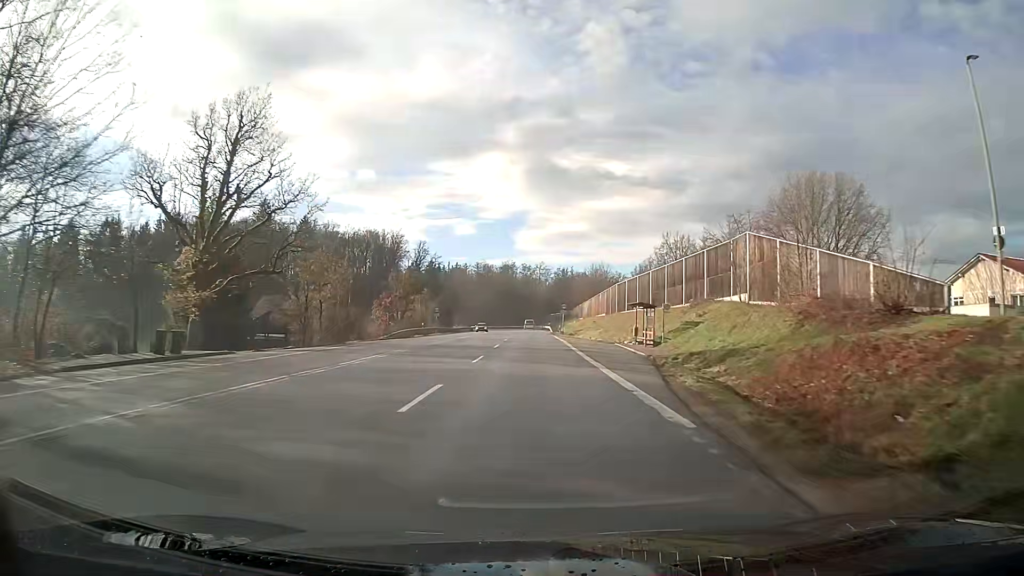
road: secondary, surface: asphalt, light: Day
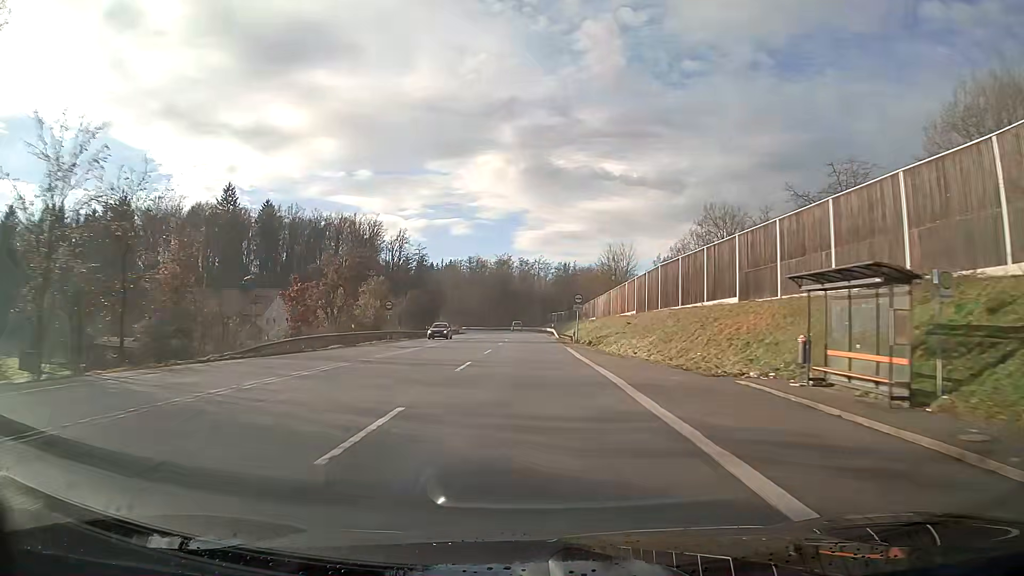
(0.0, +27.1) m; 0°
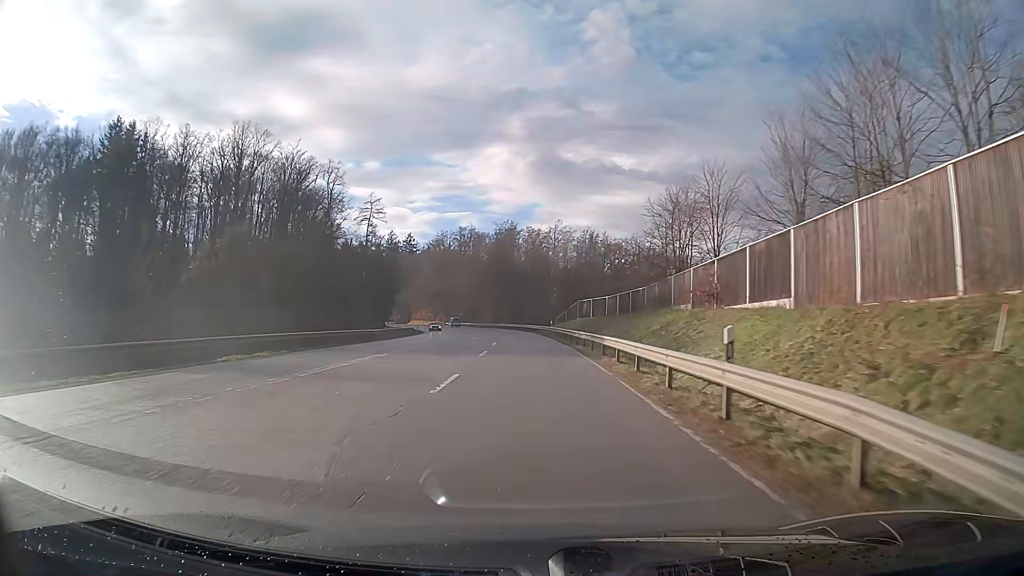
(-0.4, +66.6) m; -1°
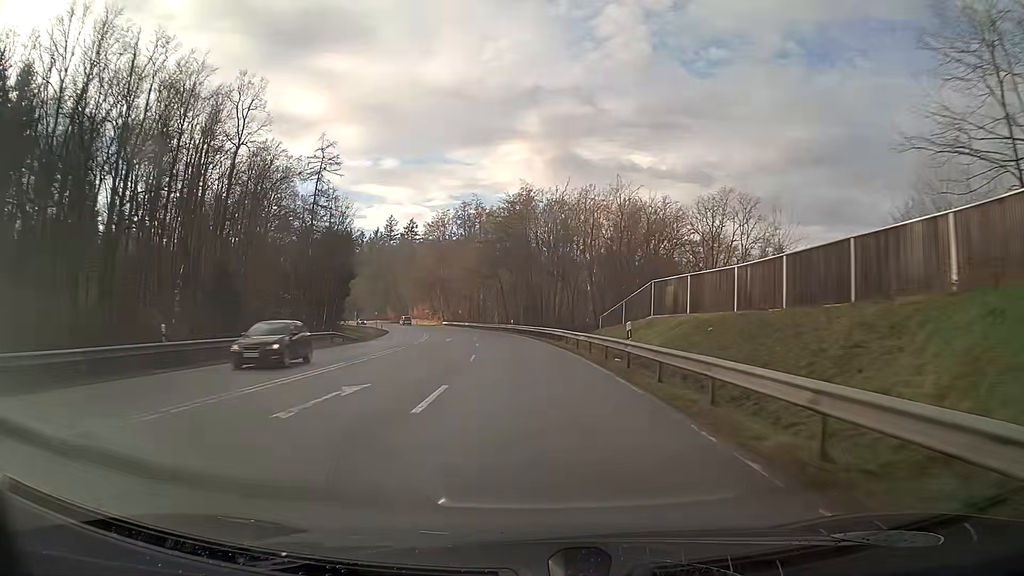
(-0.6, +38.9) m; -2°
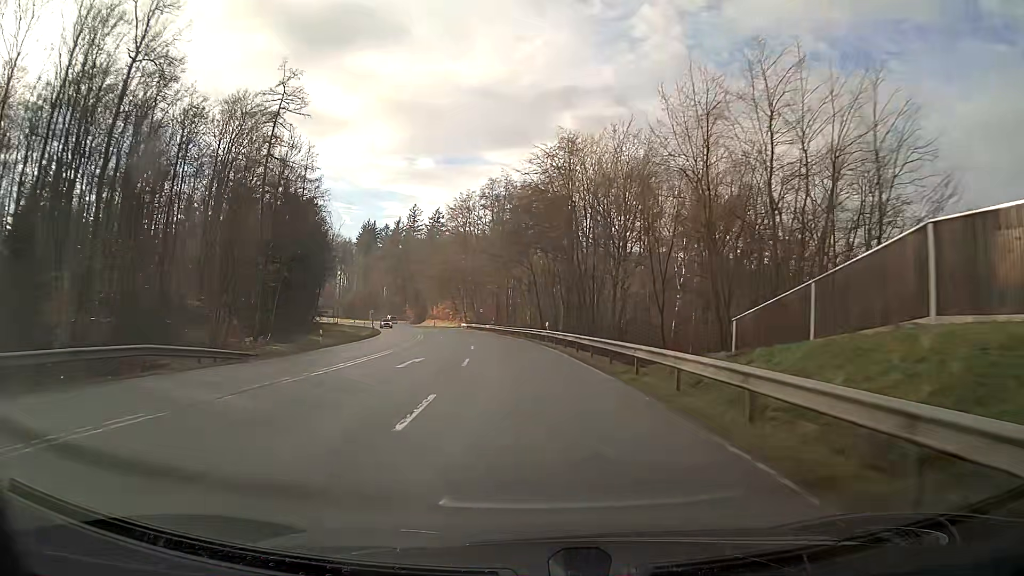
(-0.6, +25.7) m; -3°
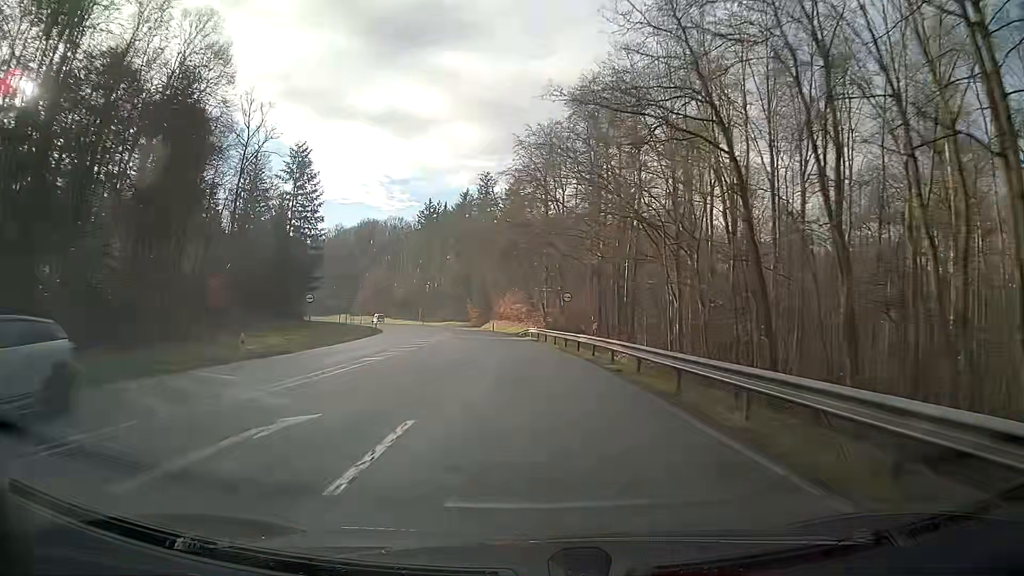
(-3.5, +51.3) m; -8°
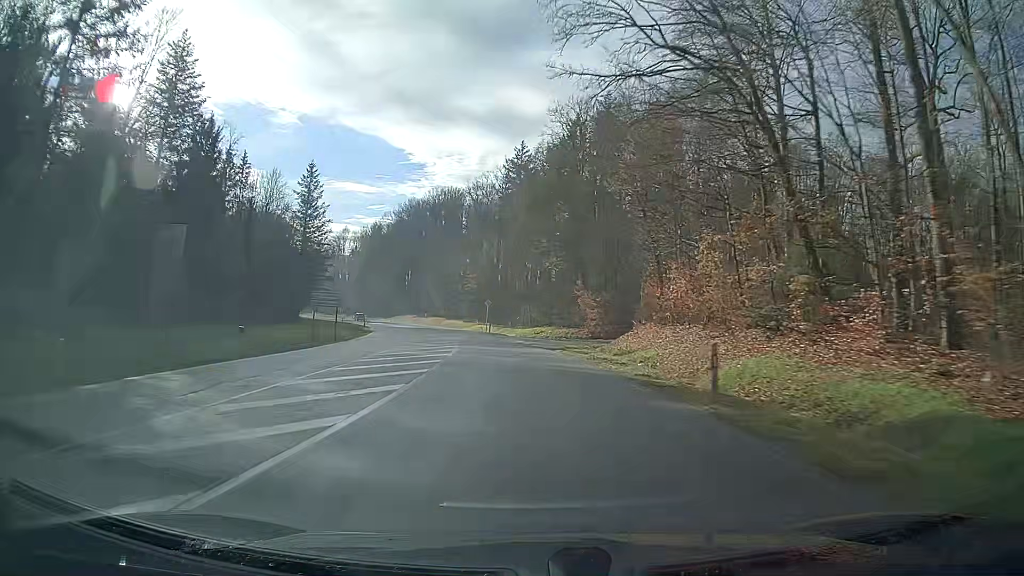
(-5.6, +65.4) m; -10°
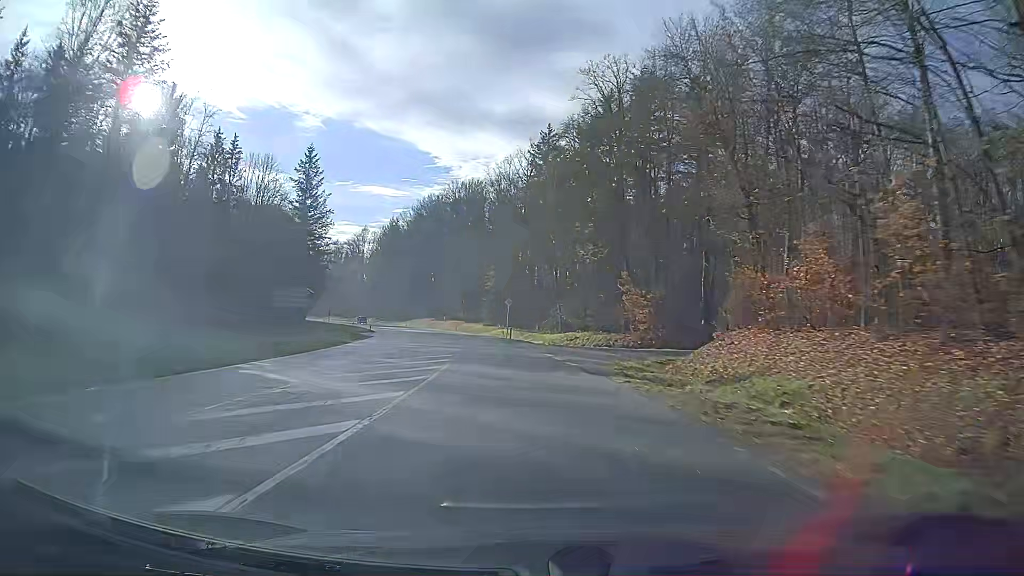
(-0.3, +13.4) m; -2°
